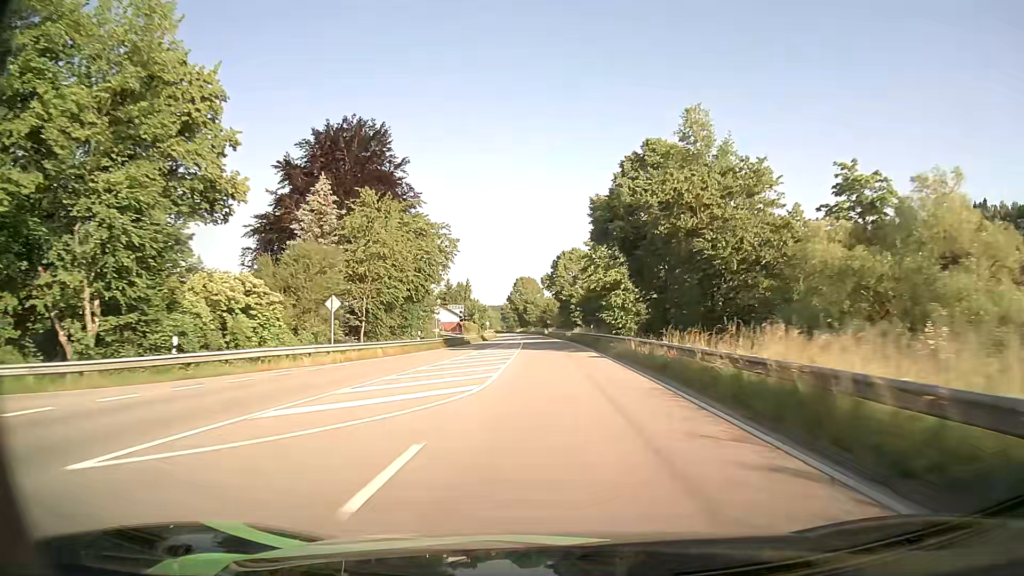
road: primary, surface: asphalt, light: Day
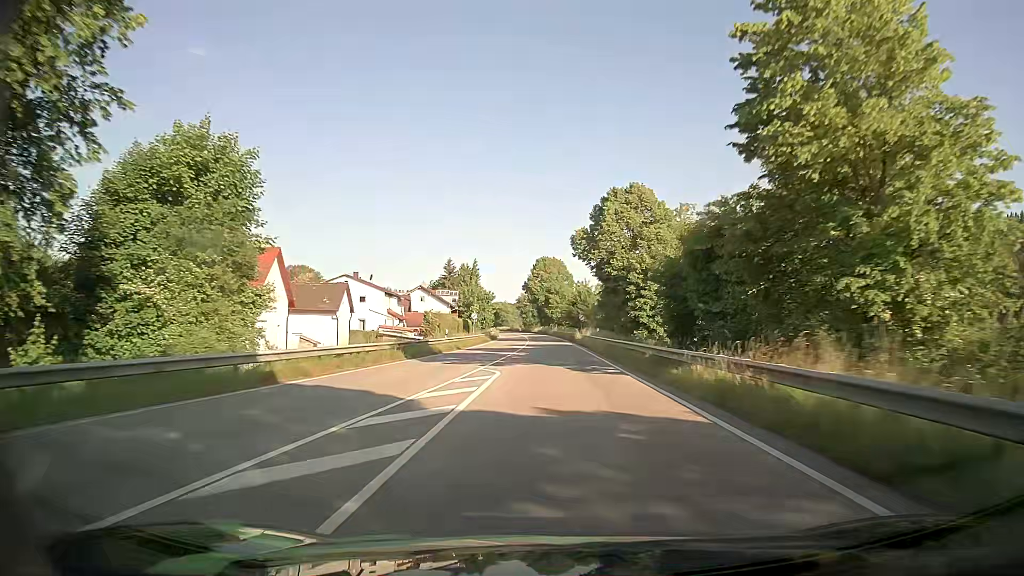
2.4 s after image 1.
(-0.7, +54.2) m; -2°
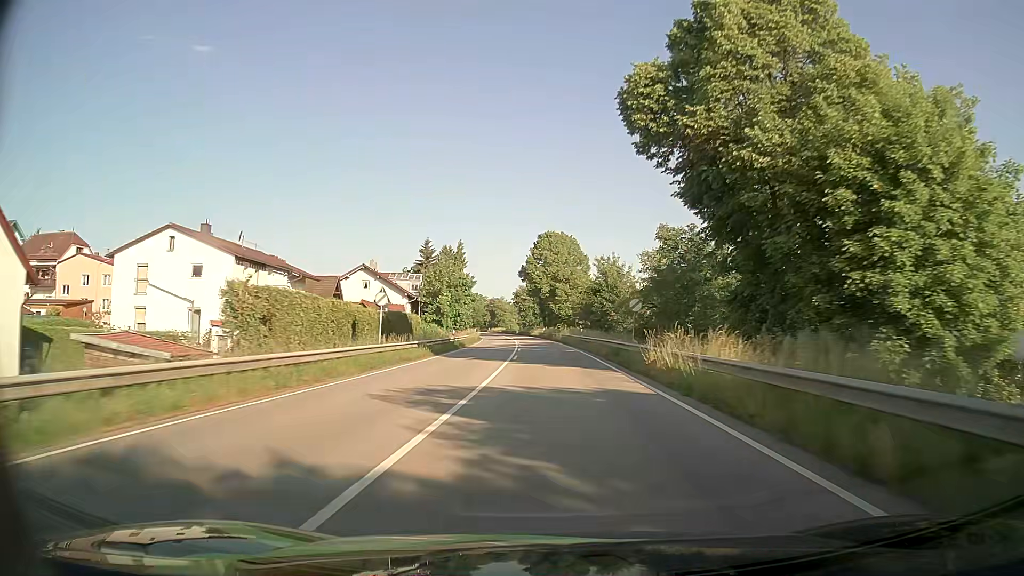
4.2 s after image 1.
(-0.1, +41.5) m; -1°
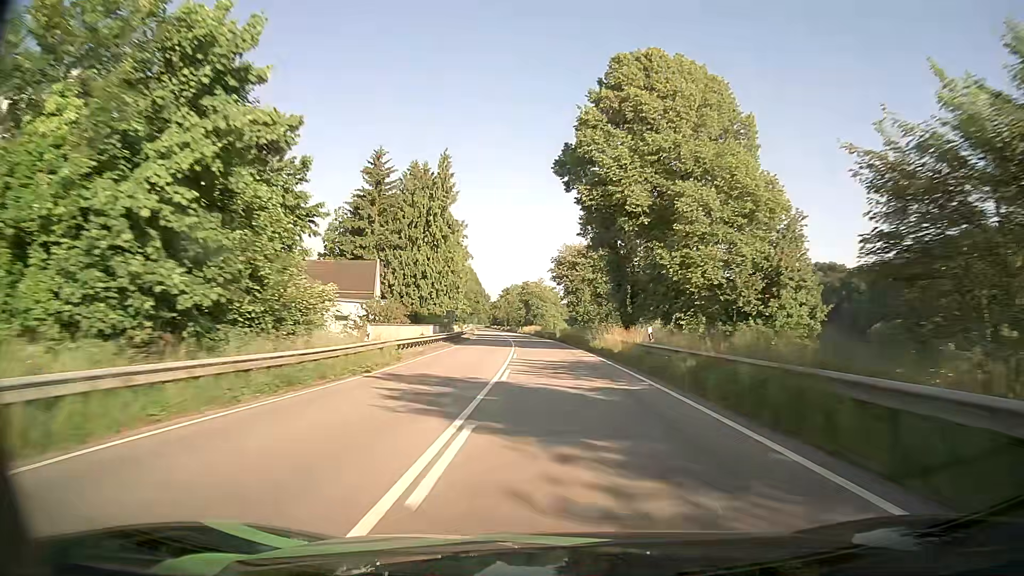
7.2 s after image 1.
(-1.9, +73.3) m; -4°
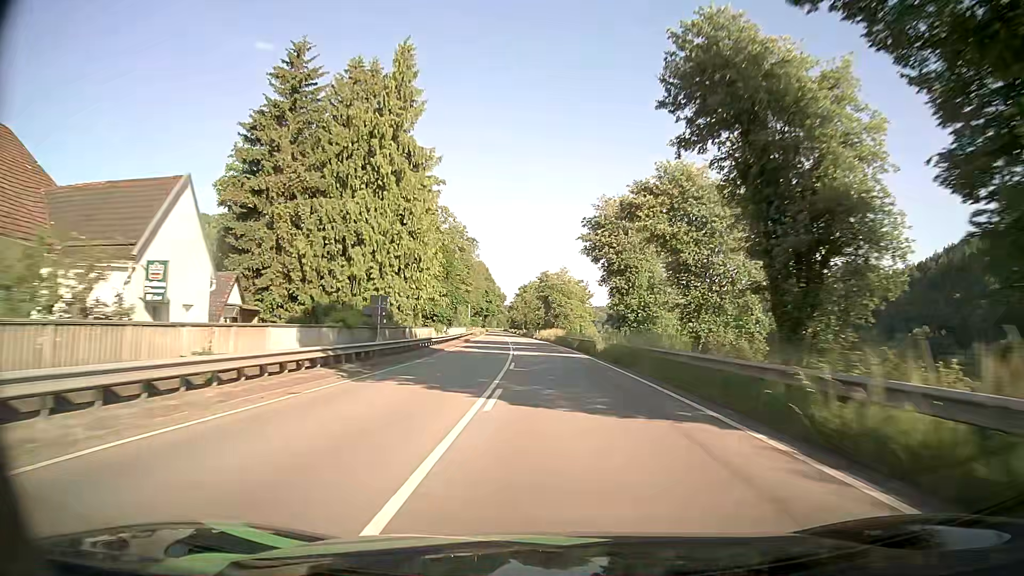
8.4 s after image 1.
(-0.6, +30.2) m; -2°
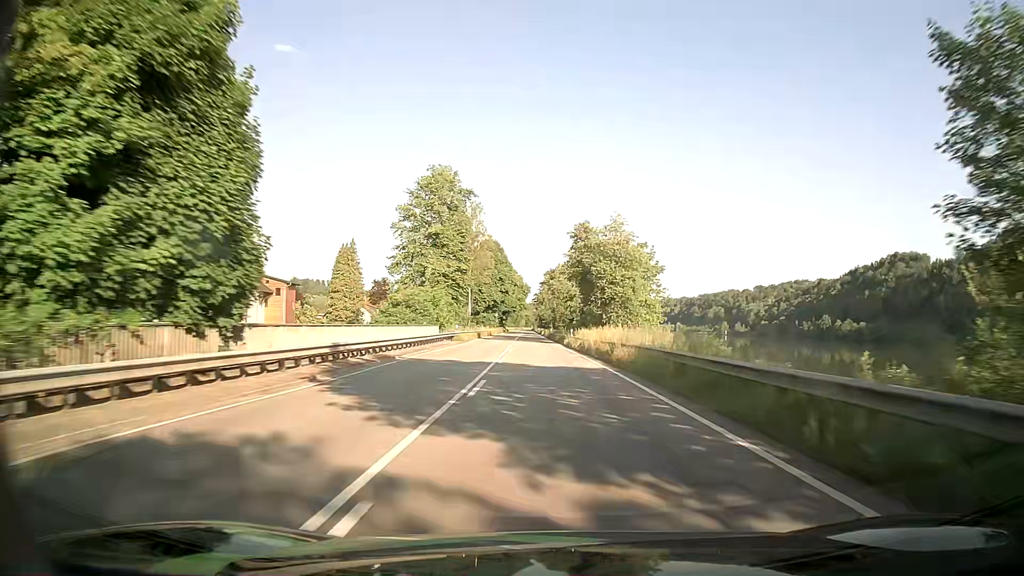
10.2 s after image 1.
(-1.0, +46.3) m; -2°
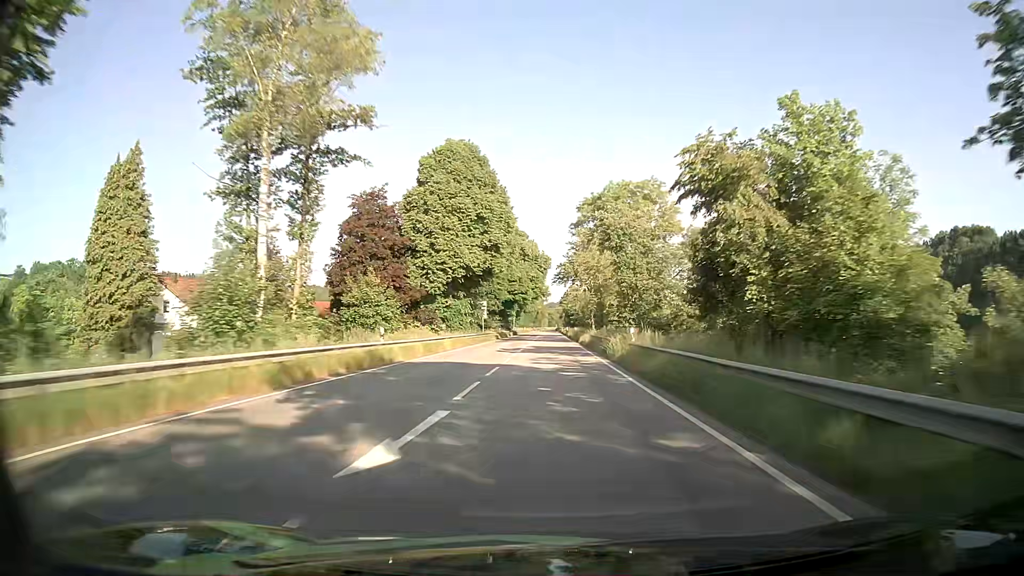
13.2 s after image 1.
(-2.4, +79.1) m; -2°
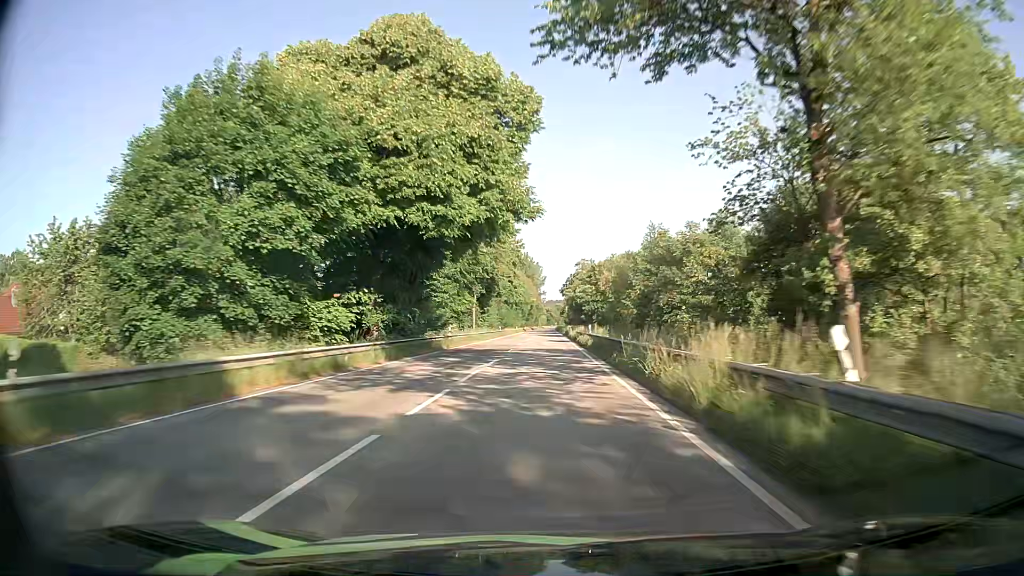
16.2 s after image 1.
(+0.6, +80.5) m; 0°
(0, +10) (0, +20) (0, +30) (0, +40) (0, +50) (0, +60) (0, +70) (0, +80) (0, +90) (0, +100) m
